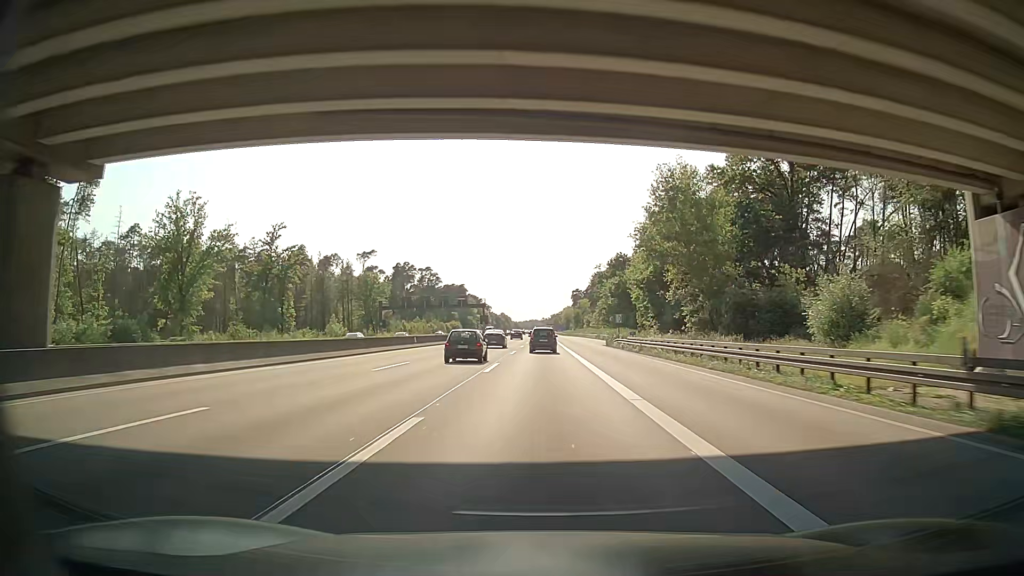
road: motorway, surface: asphalt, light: Day
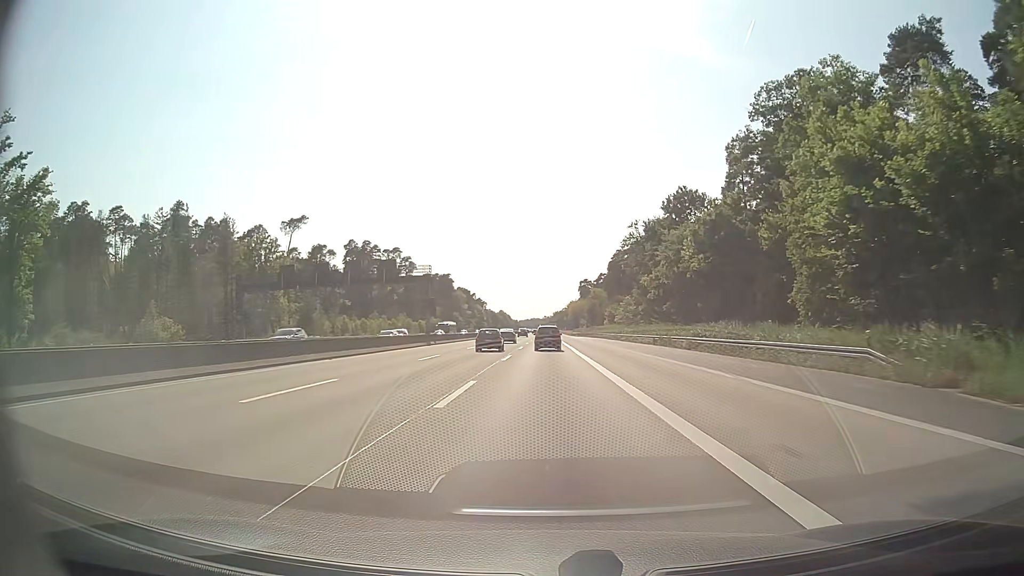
(-0.2, +64.8) m; 0°
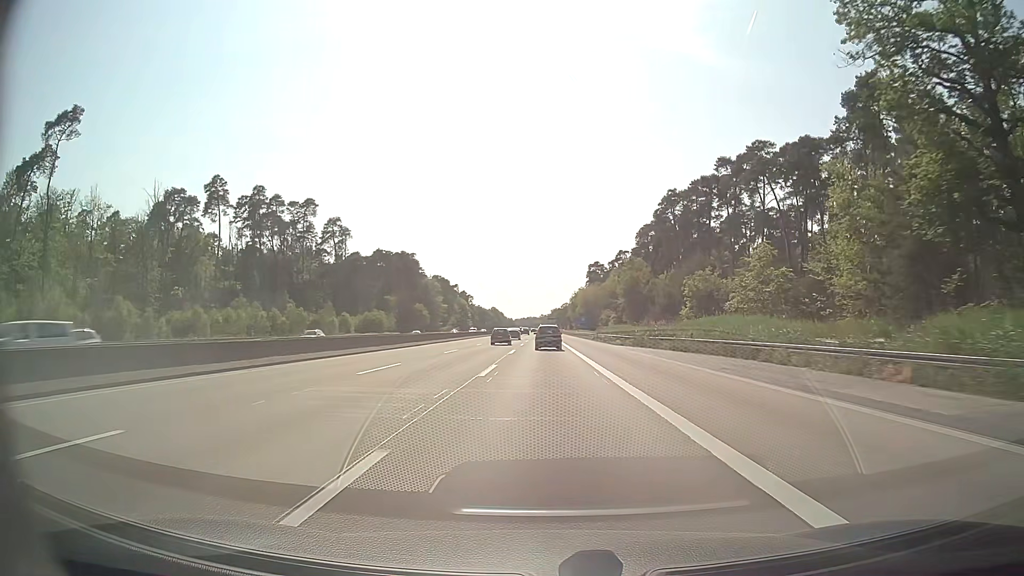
(+0.2, +82.3) m; 0°
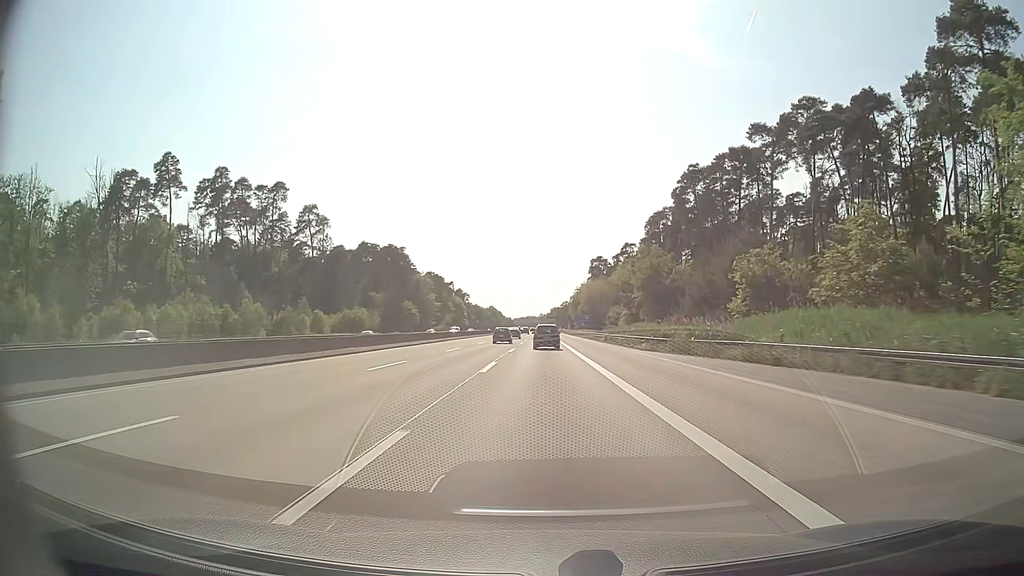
(0.0, +16.6) m; 0°
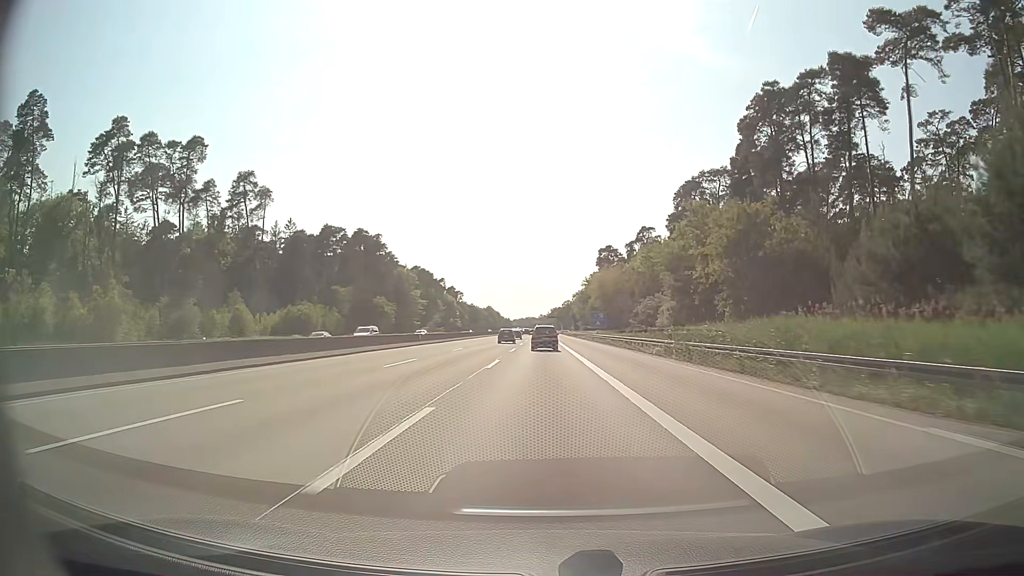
(0.0, +33.3) m; 0°
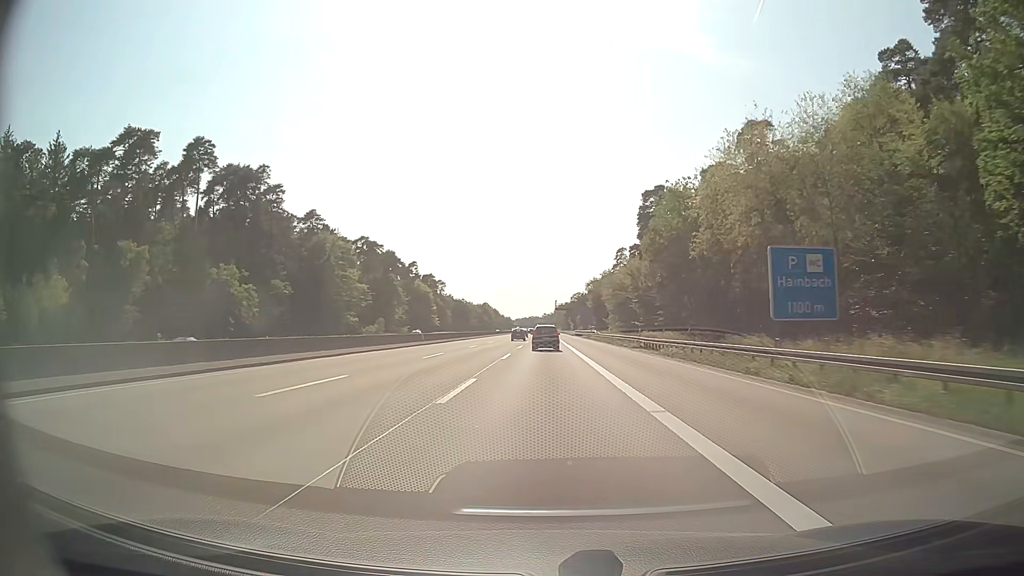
(-0.2, +83.5) m; 0°
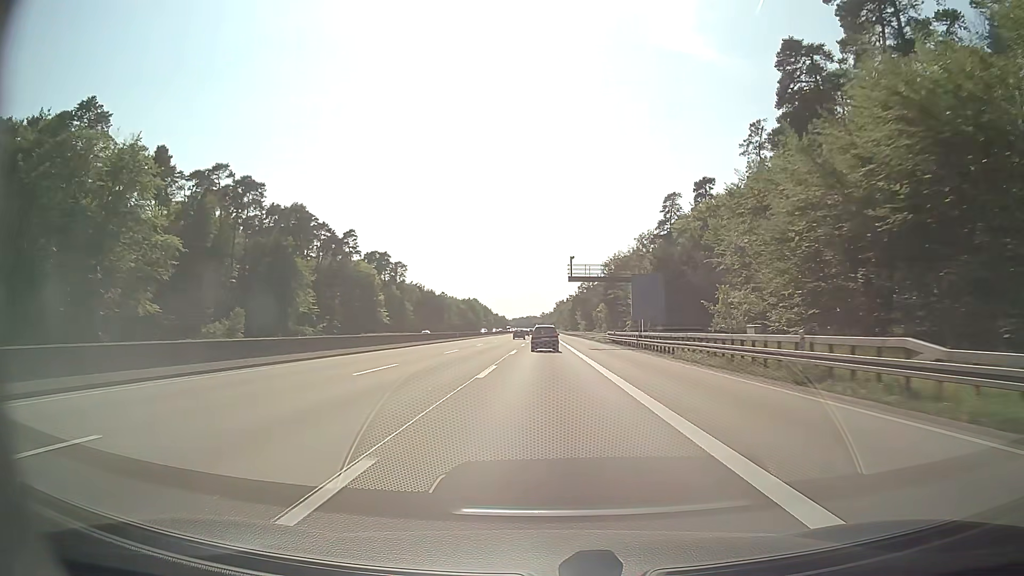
(+0.2, +83.4) m; 0°
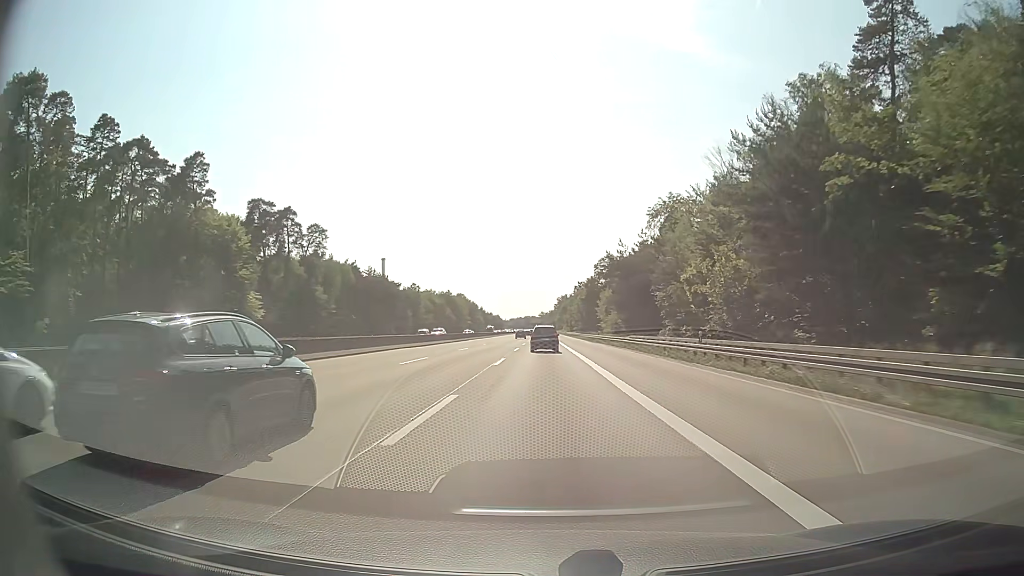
(-0.1, +83.2) m; 0°
(0, +10) (0, +20) (0, +30) (0, +40) (0, +50) (0, +60) (0, +70) (0, +80) (0, +90) (0, +100) m
